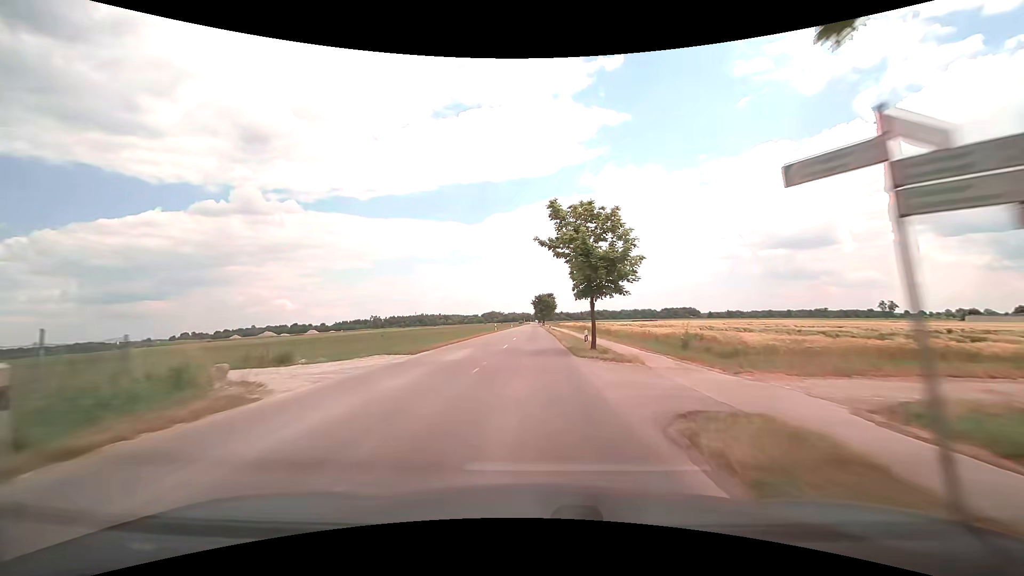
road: tertiary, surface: asphalt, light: Day
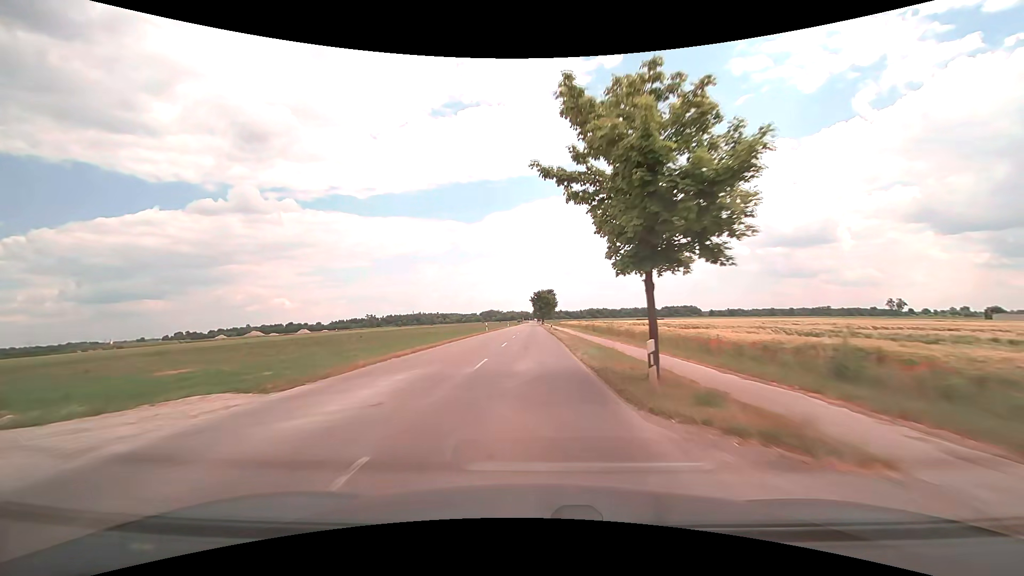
(0.0, +11.5) m; 0°
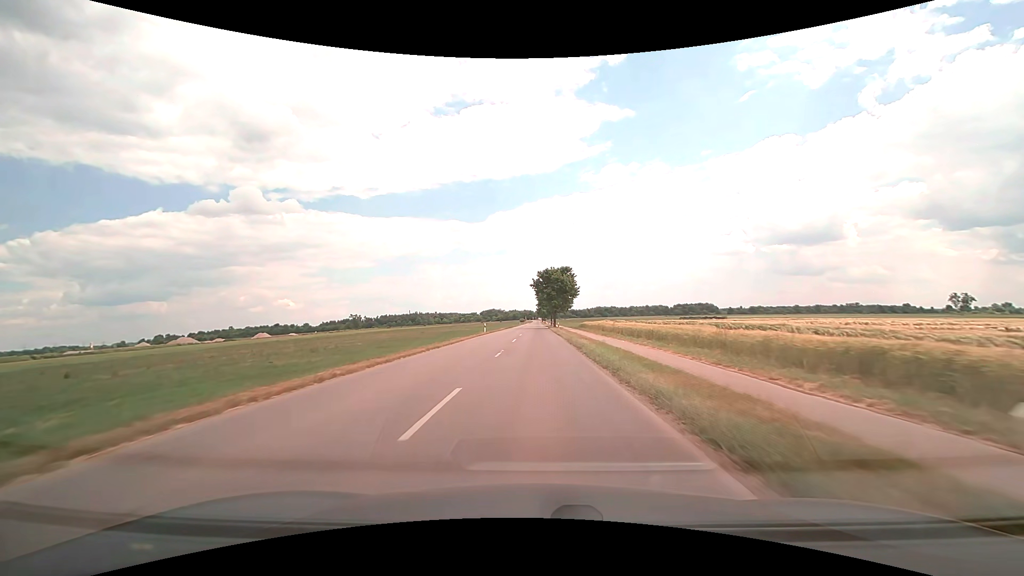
(-0.6, +56.5) m; -1°
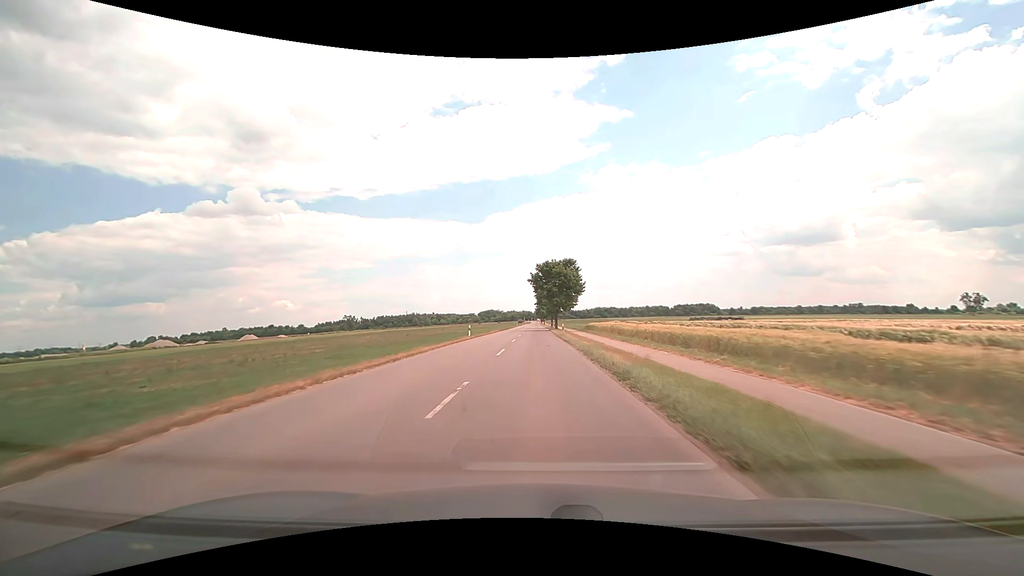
(0.0, +11.2) m; 0°
